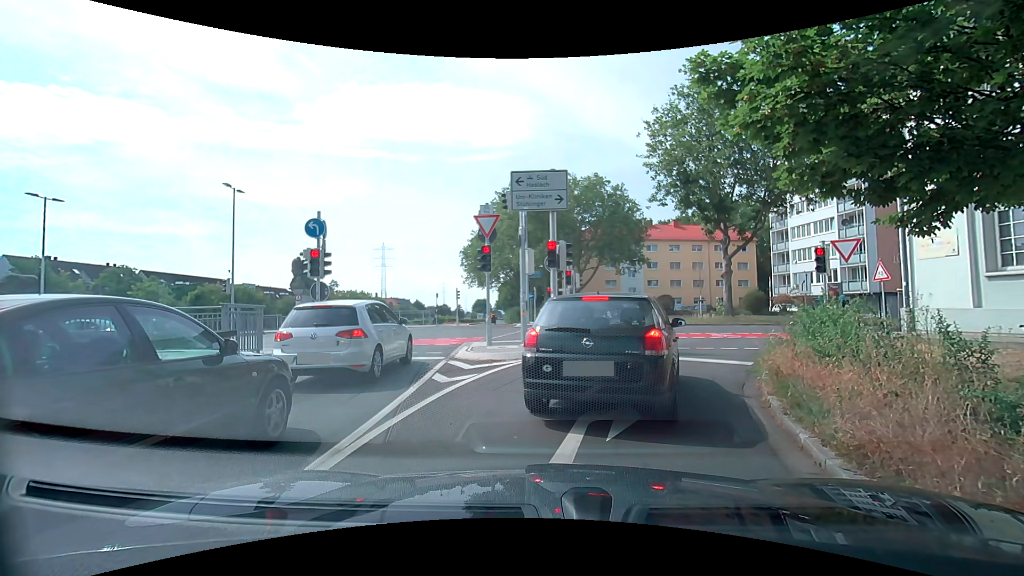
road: trunk_link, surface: asphalt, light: Day
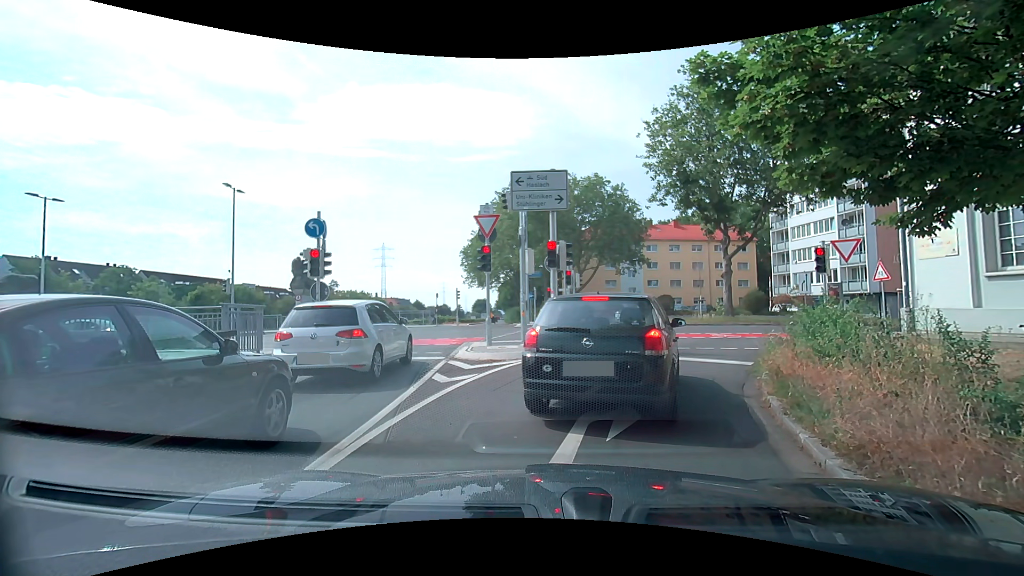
(0.0, 0.0) m; 0°
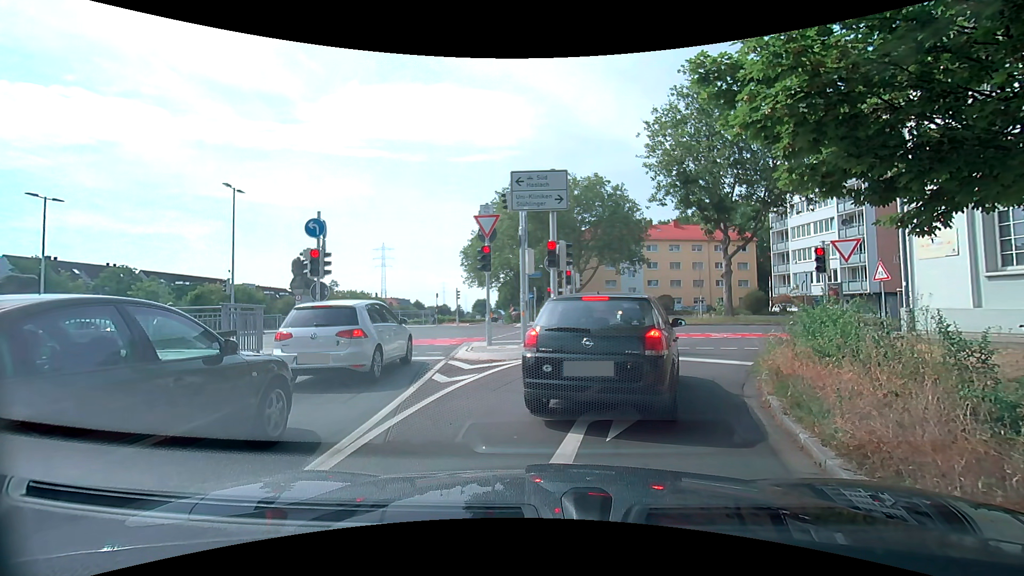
(0.0, 0.0) m; 0°
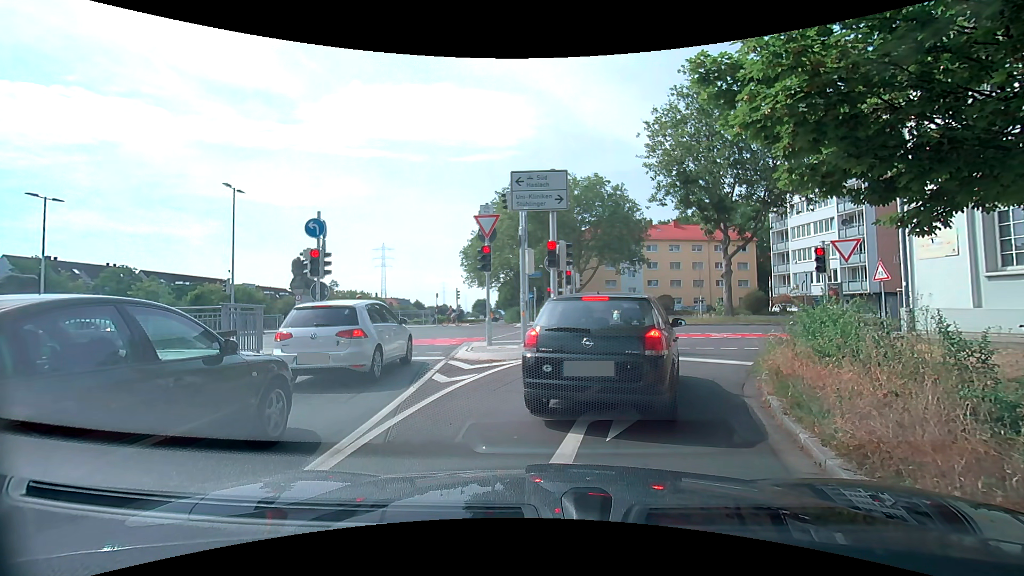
(0.0, 0.0) m; 0°
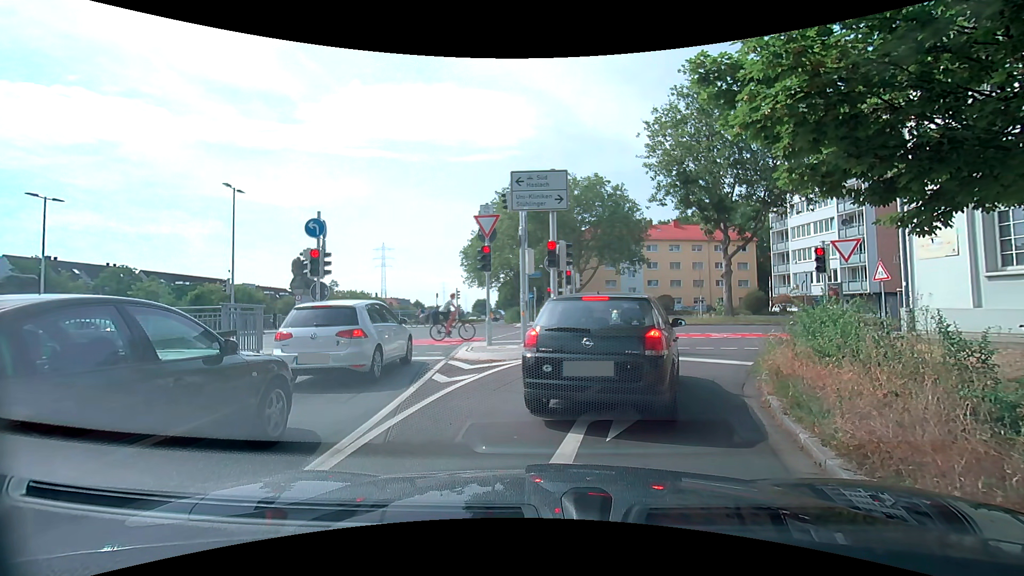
(0.0, 0.0) m; 0°
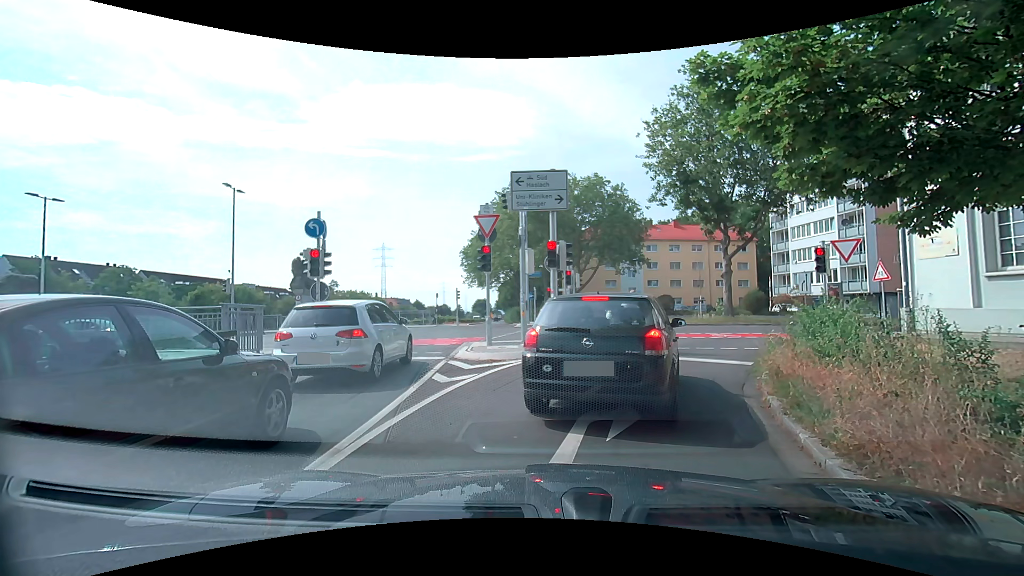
(0.0, 0.0) m; 0°
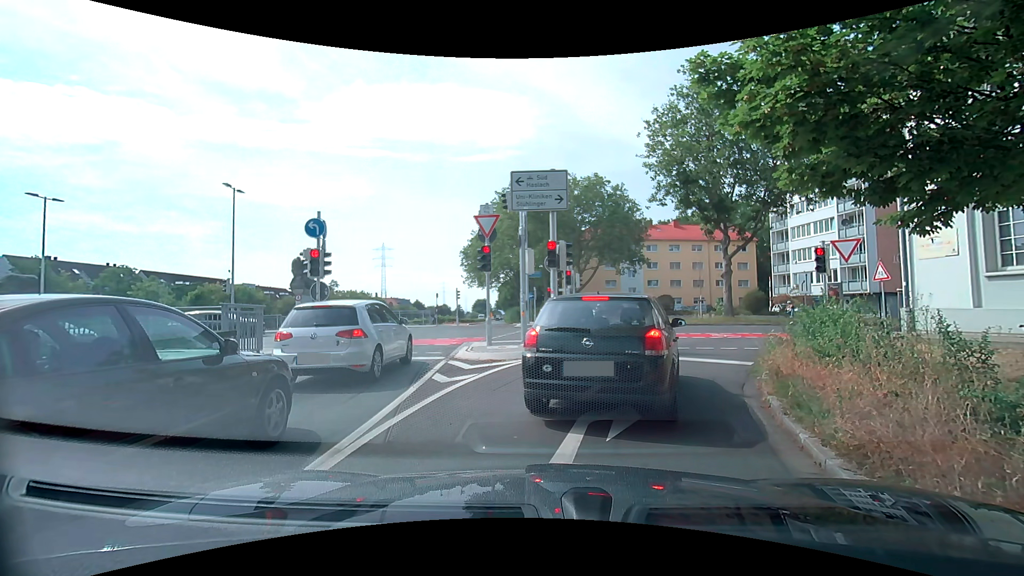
(0.0, 0.0) m; 0°
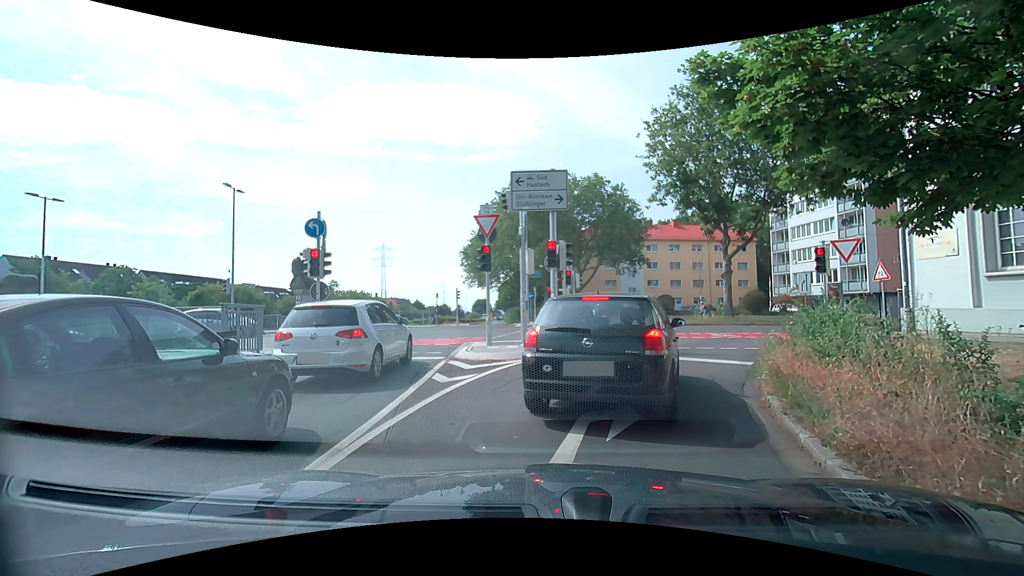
(0.0, 0.0) m; 0°
(+1, +10) (+5, +19) (+12, +26) (+21, +30) (+31, +31) (+41, +32) (+51, +34) (+61, +35) (+70, +36) (+80, +38) m
